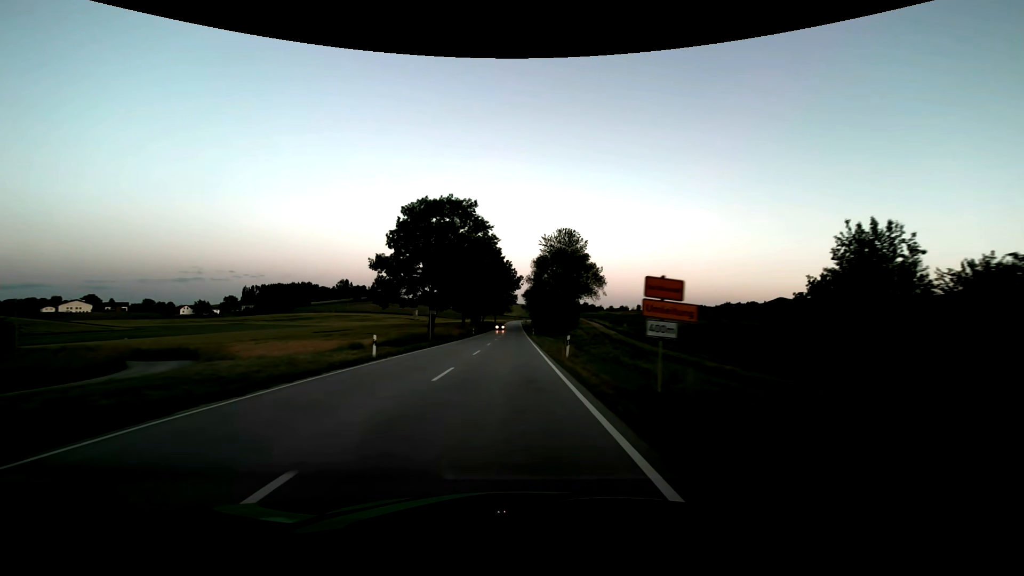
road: secondary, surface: asphalt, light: Sunrise
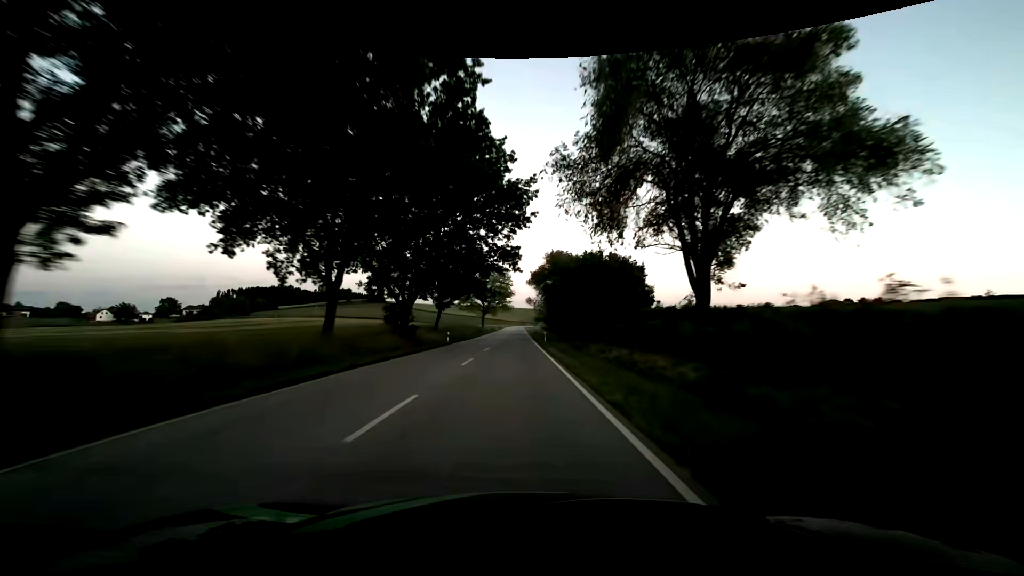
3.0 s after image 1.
(-0.1, +78.7) m; 0°
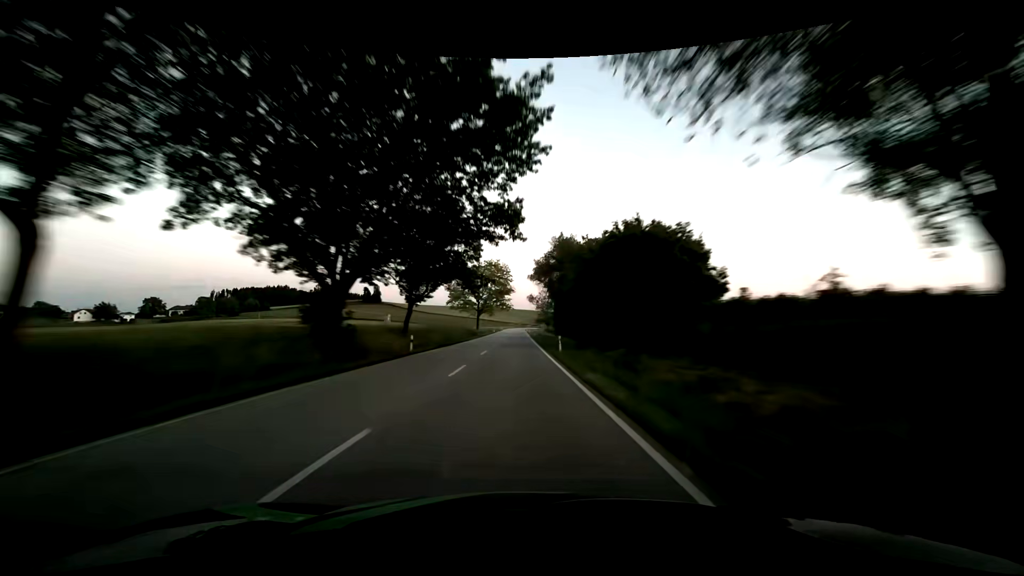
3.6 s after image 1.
(0.0, +15.7) m; 0°
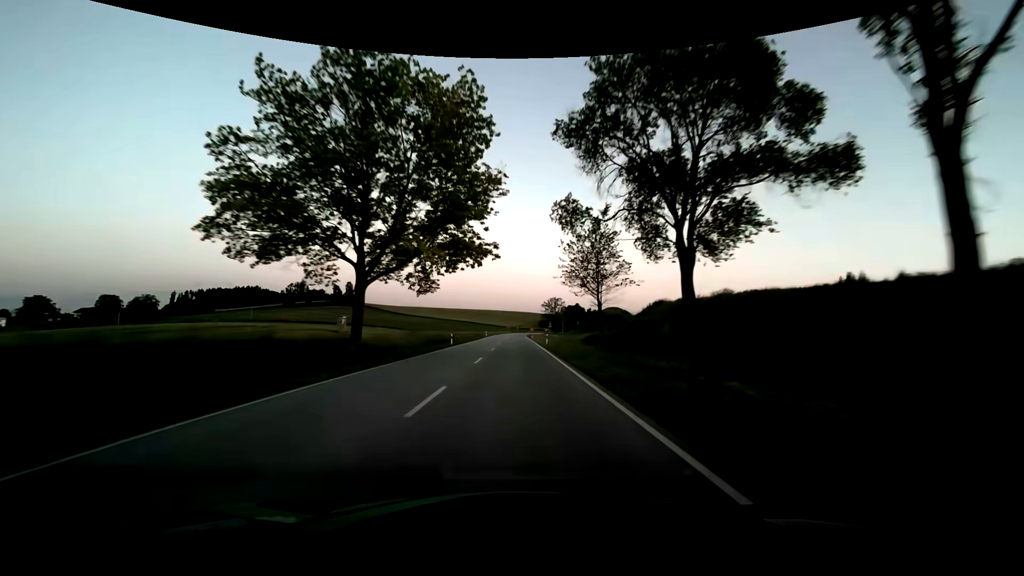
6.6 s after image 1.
(+0.3, +78.5) m; +1°
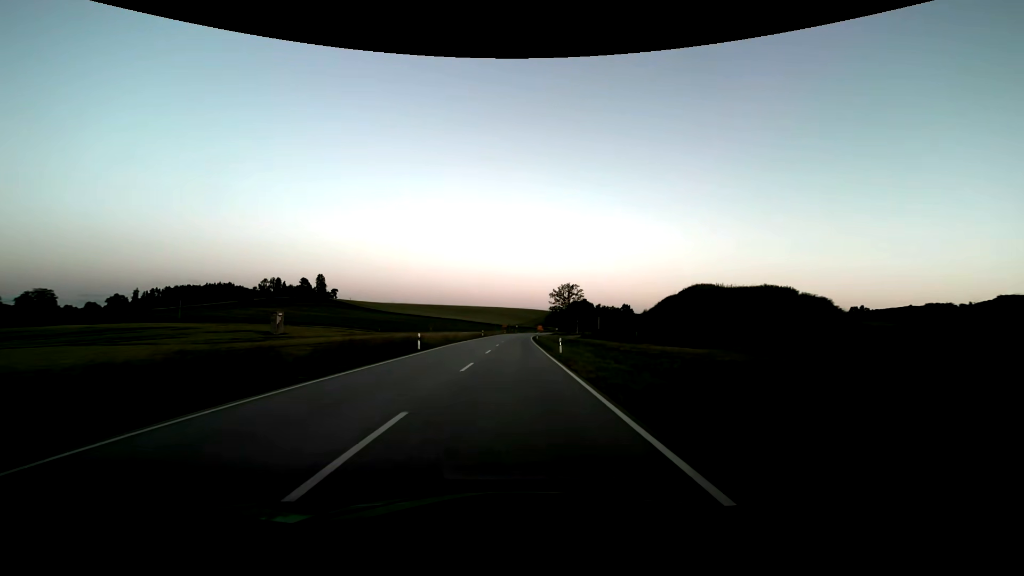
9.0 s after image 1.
(+0.1, +62.9) m; 0°
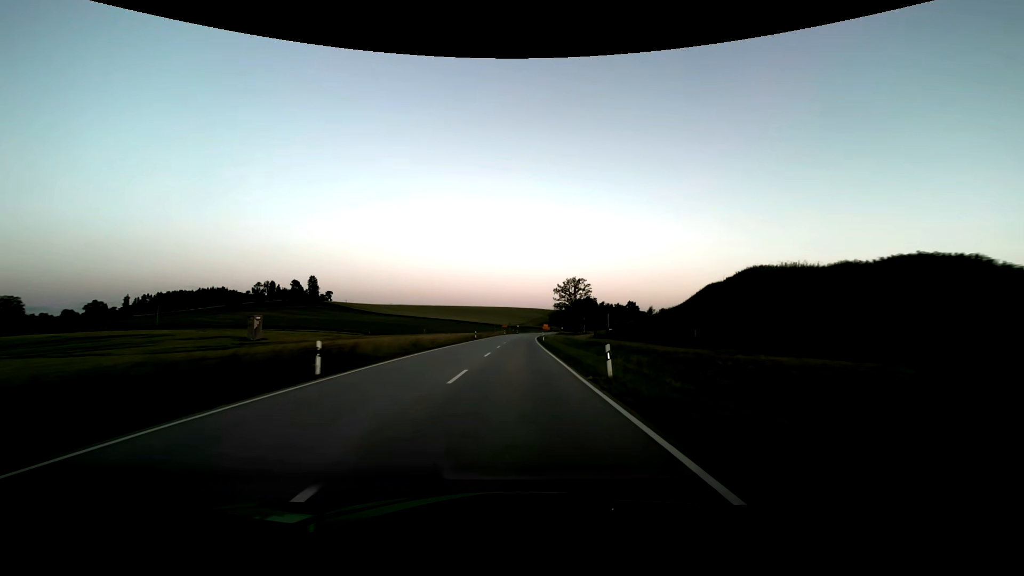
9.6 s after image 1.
(0.0, +15.8) m; 0°
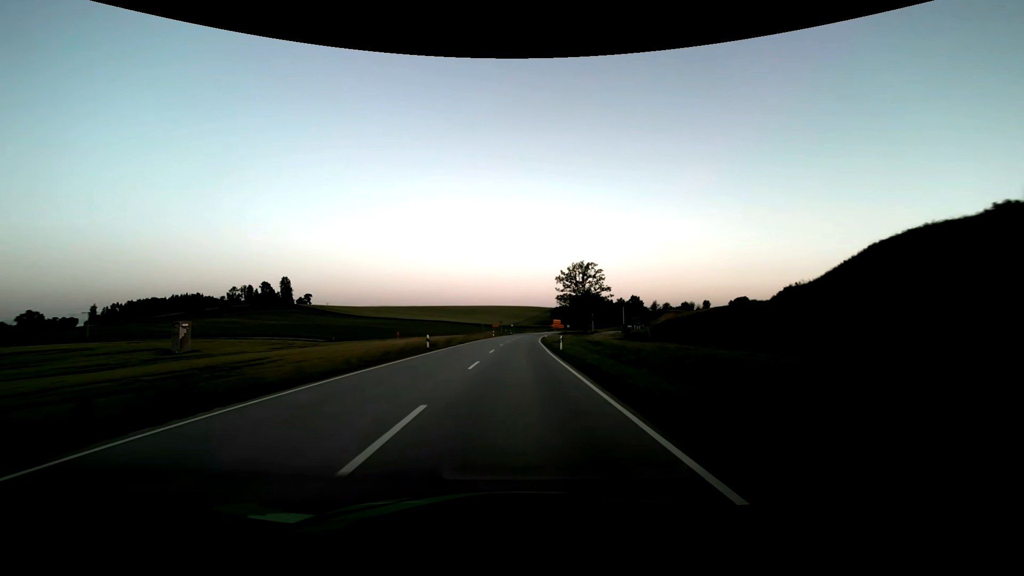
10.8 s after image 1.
(+0.1, +31.6) m; +1°
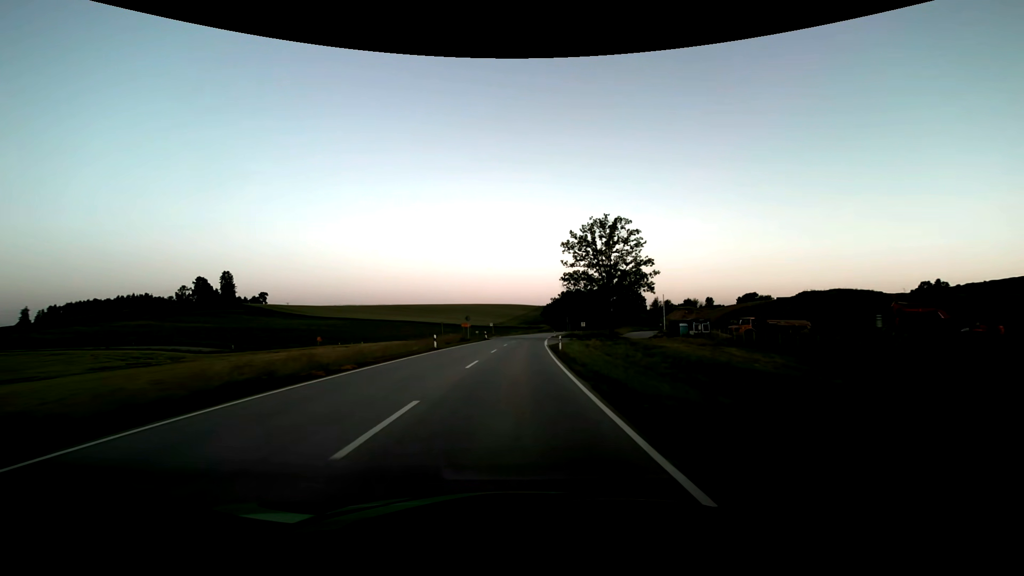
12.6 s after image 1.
(+0.6, +47.4) m; +2°
(0, +10) (0, +20) (0, +30) (+1, +40) (+1, +50) (+2, +60) (+2, +70) (+3, +80) (+4, +90) (+5, +100) m
